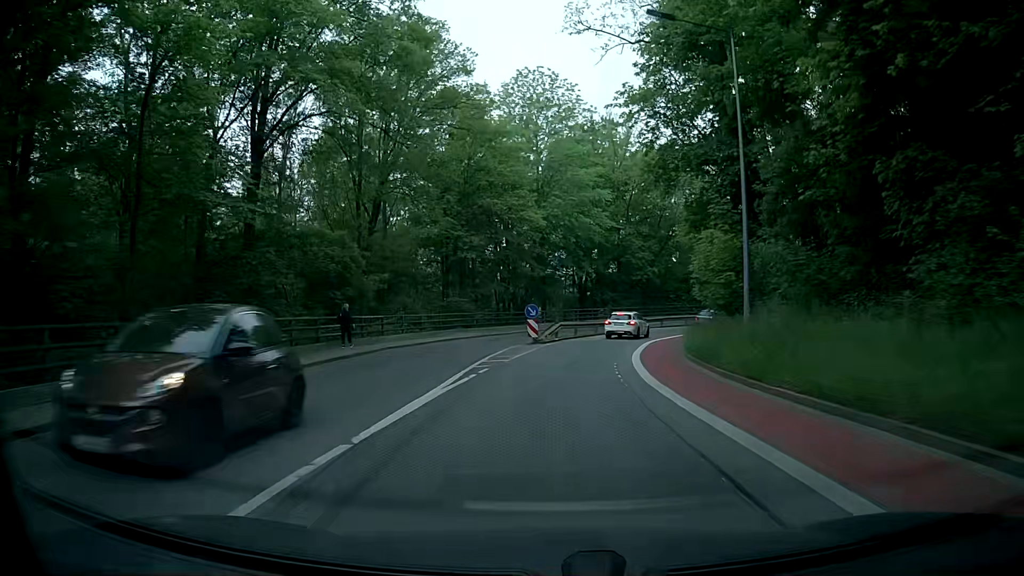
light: Day
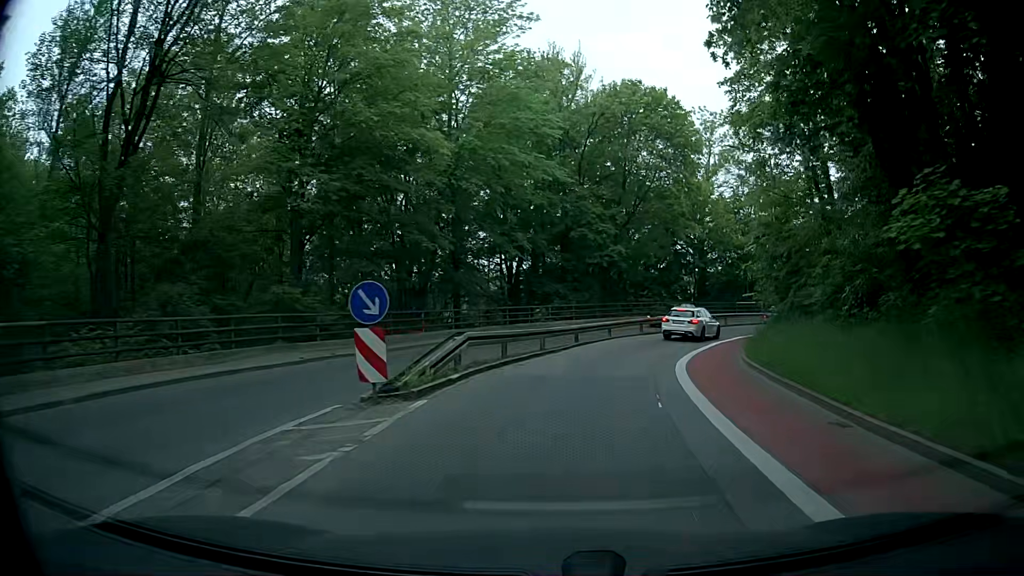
(+0.5, +19.8) m; +6°
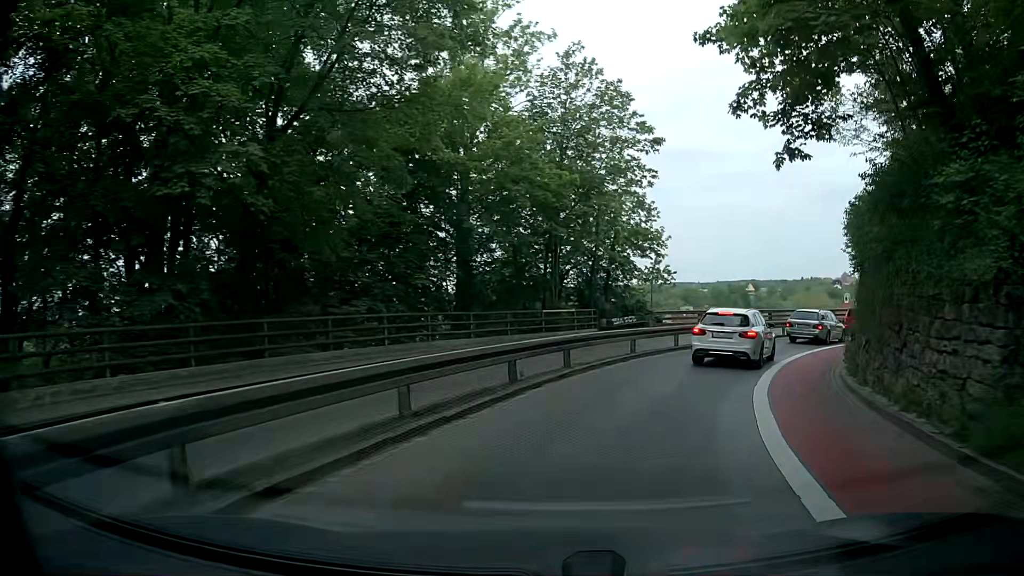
(+4.4, +28.3) m; +20°
